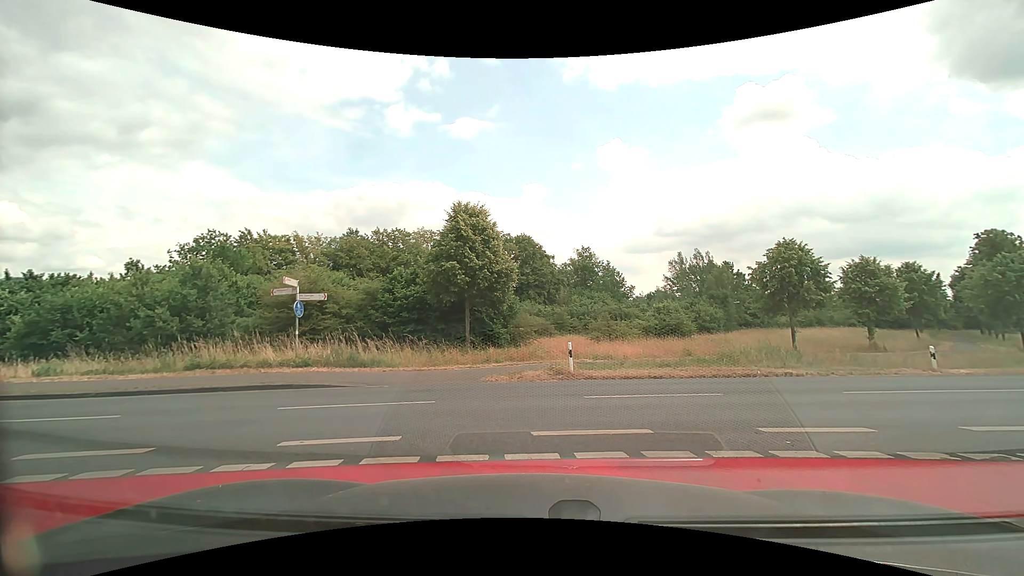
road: tertiary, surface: asphalt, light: Day
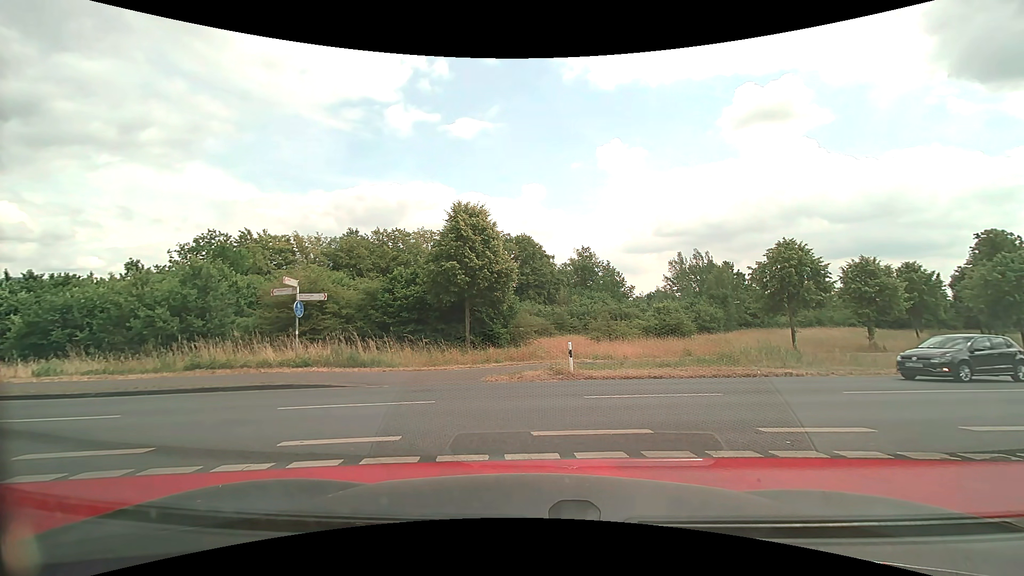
(0.0, 0.0) m; 0°
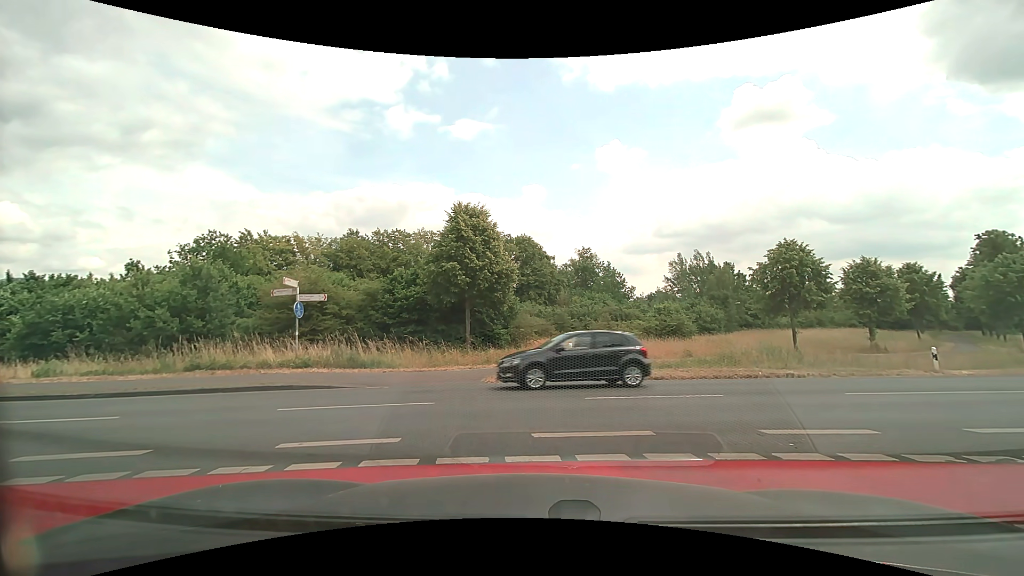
(0.0, 0.0) m; 0°
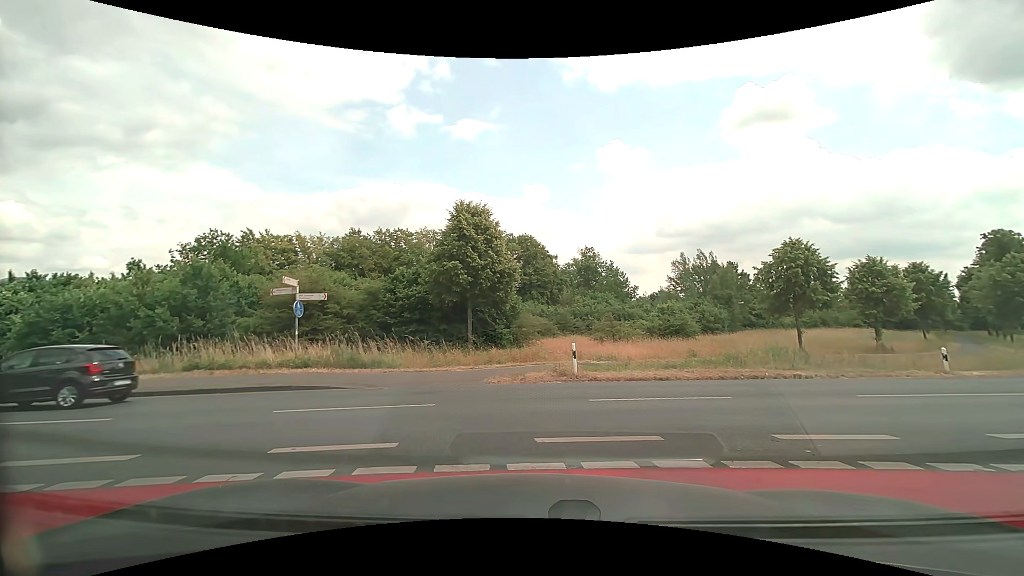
(0.0, +0.2) m; 0°
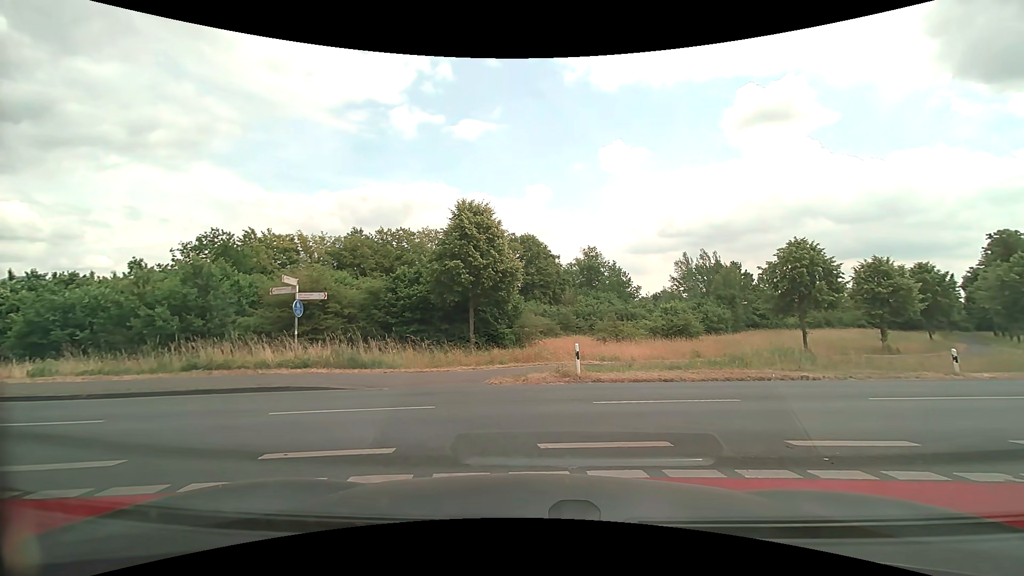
(0.0, +0.3) m; 0°
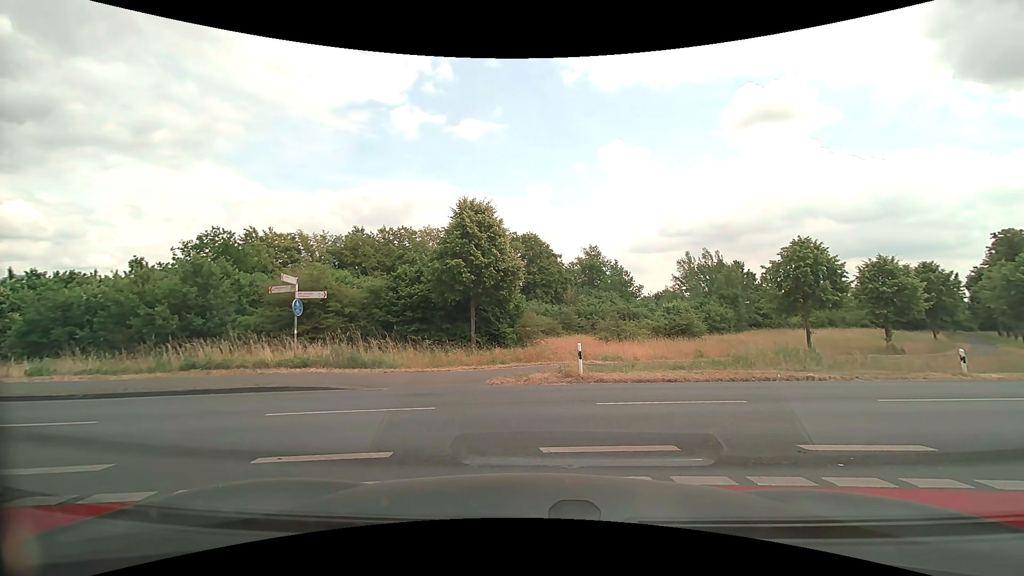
(0.0, +0.3) m; 0°
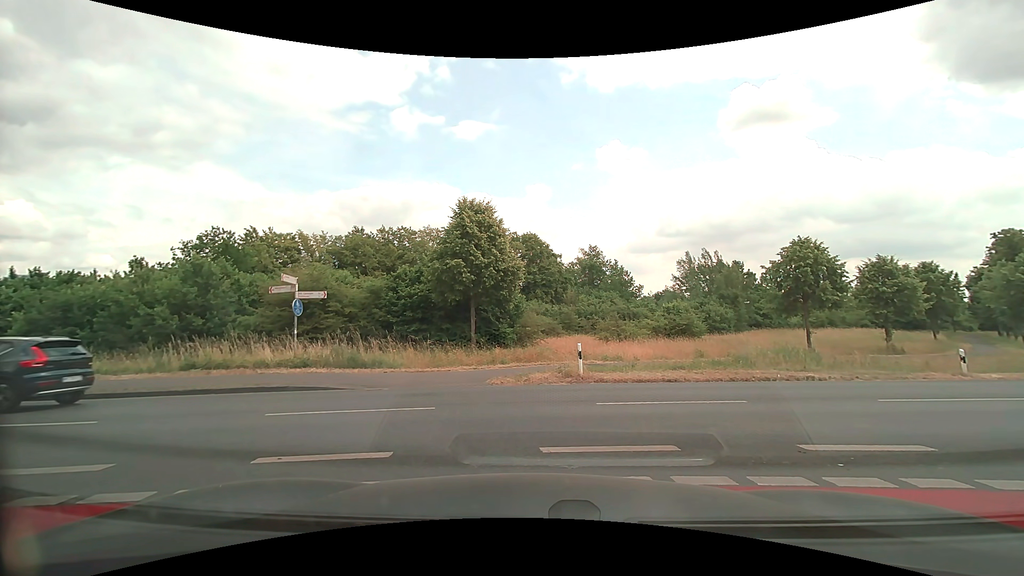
(0.0, 0.0) m; 0°
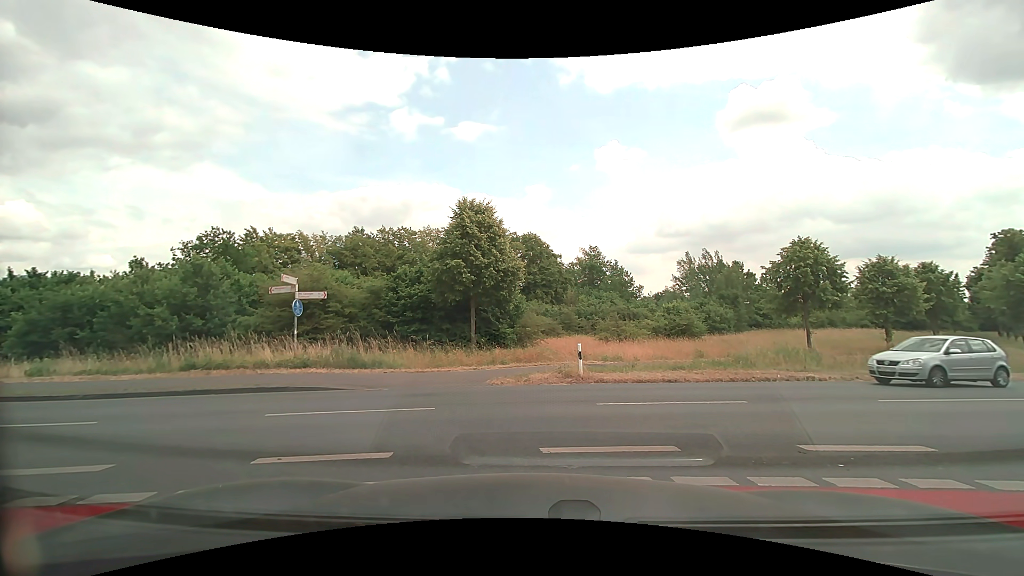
(0.0, 0.0) m; 0°
